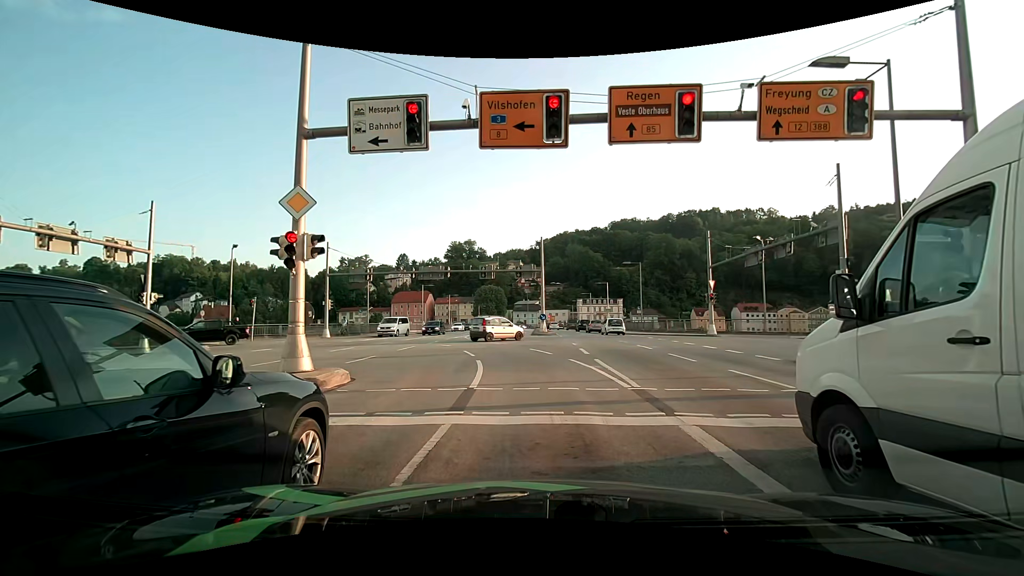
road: primary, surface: asphalt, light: Day
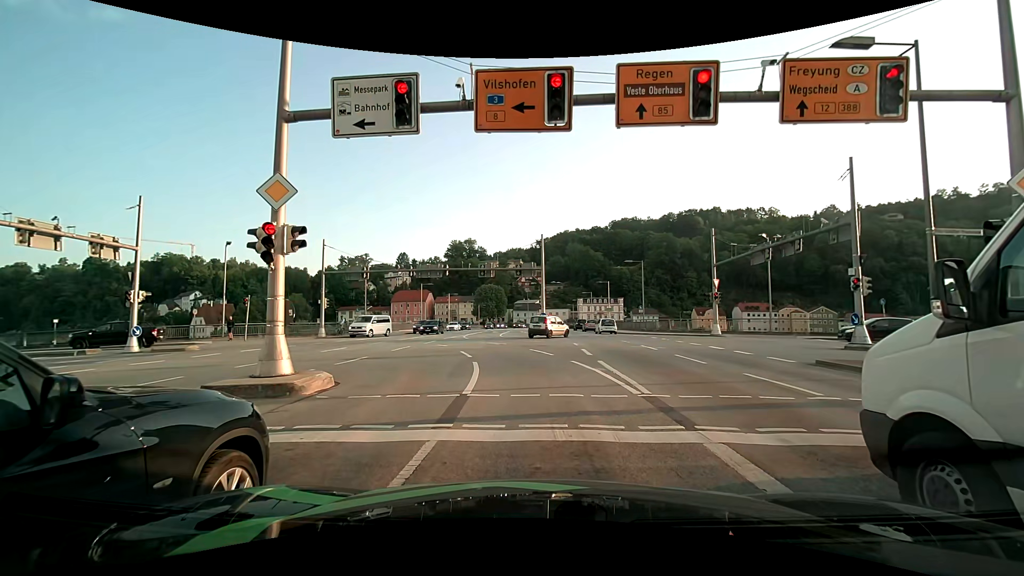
(0.0, +0.9) m; -1°
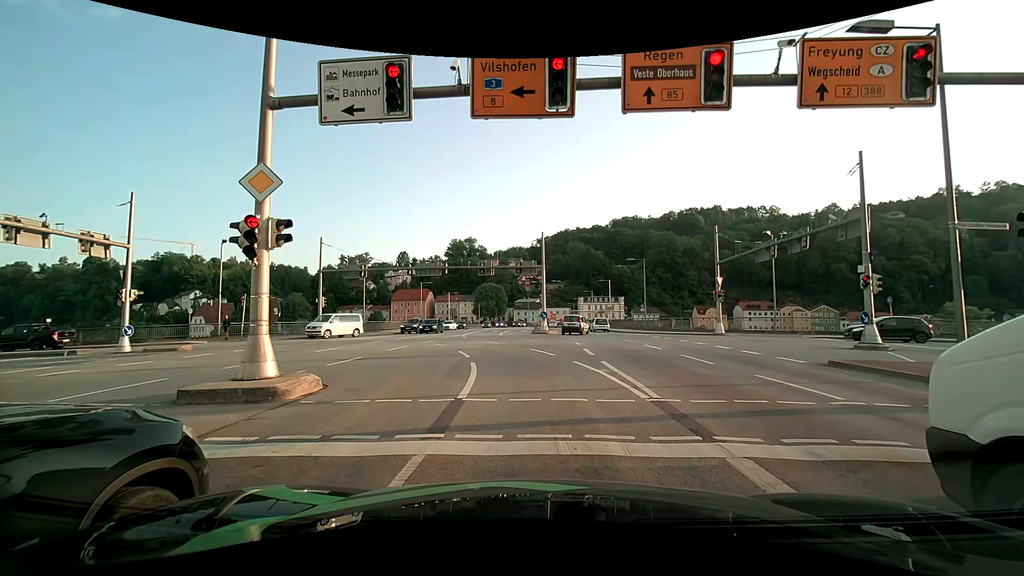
(0.0, +0.5) m; 0°
